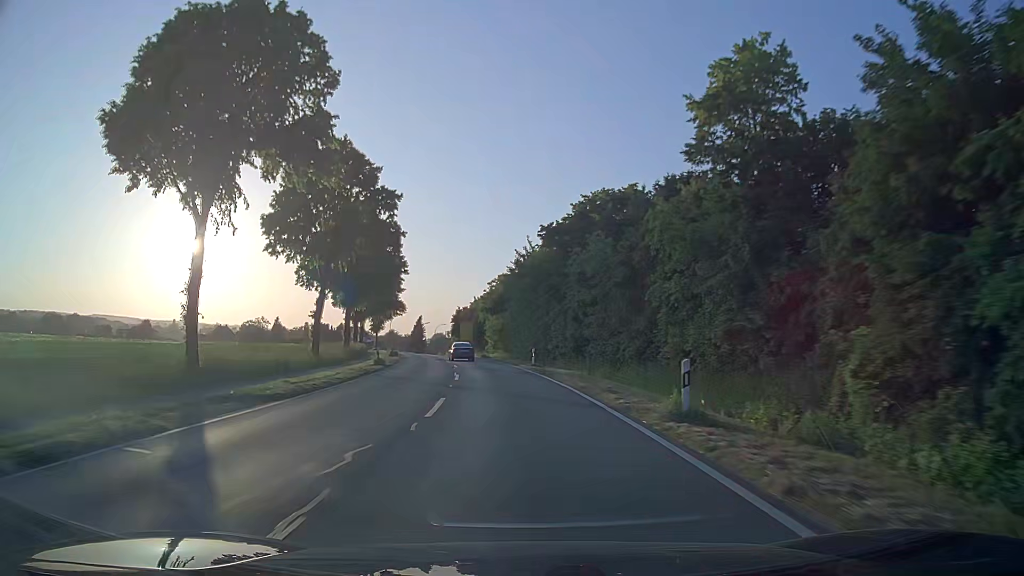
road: secondary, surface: asphalt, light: Day
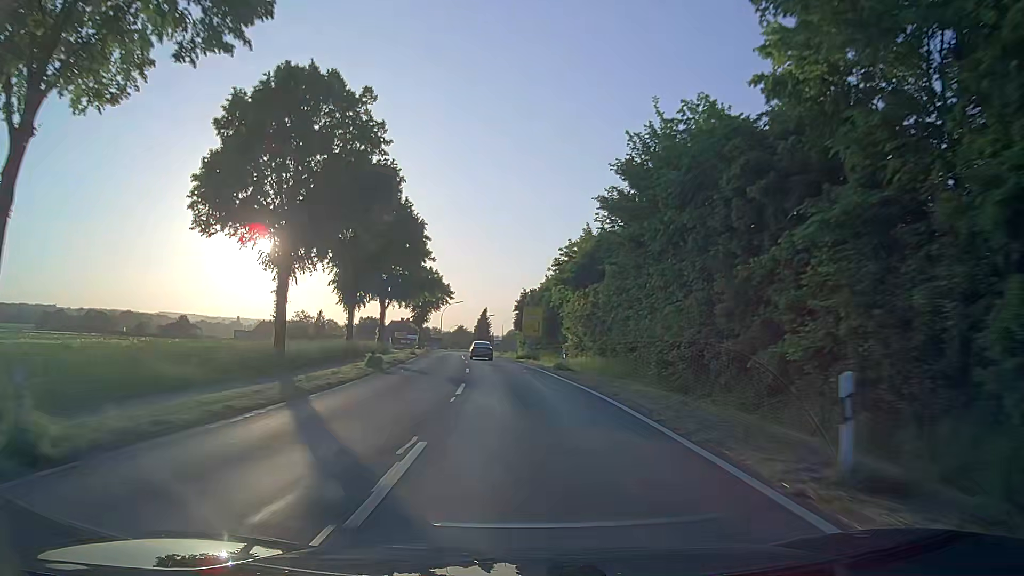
(-2.0, +31.8) m; -6°
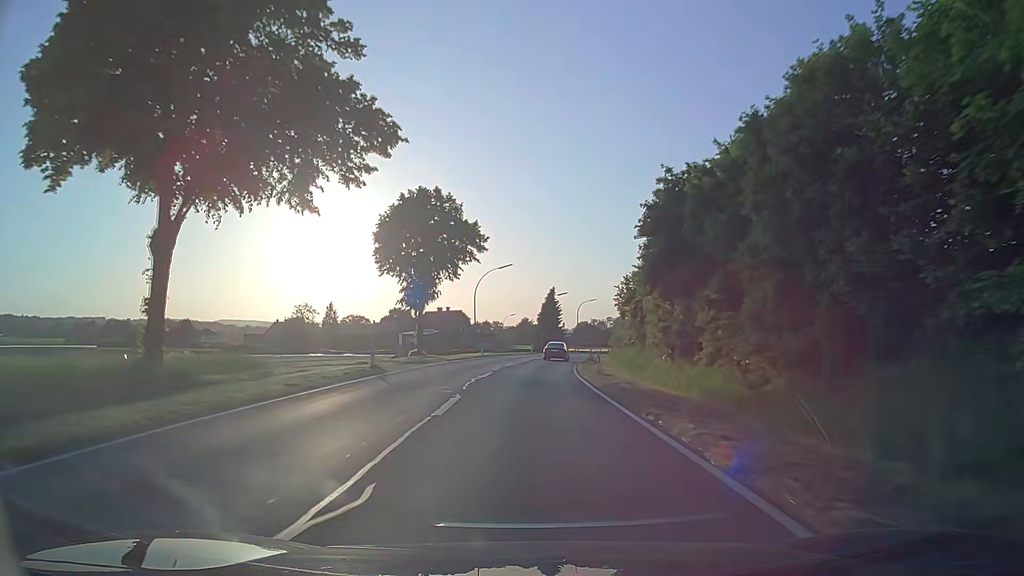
(-3.4, +53.4) m; -5°
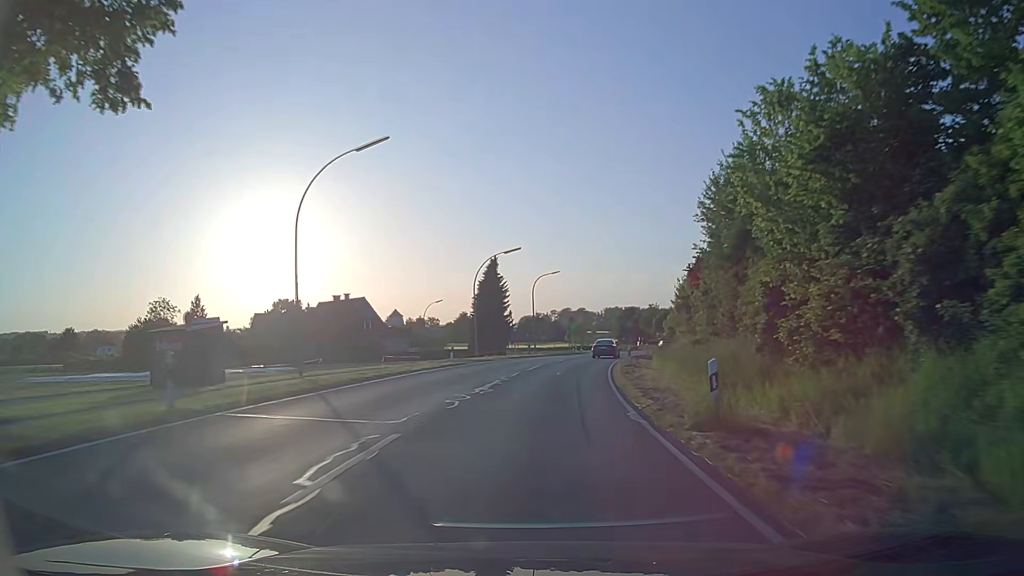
(+0.7, +43.0) m; +4°
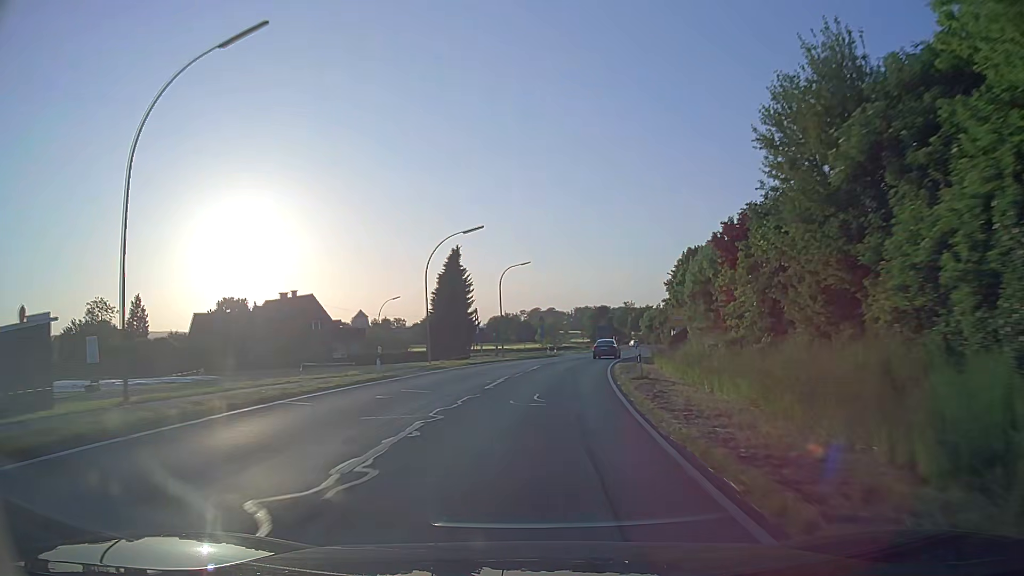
(+0.2, +10.7) m; +2°
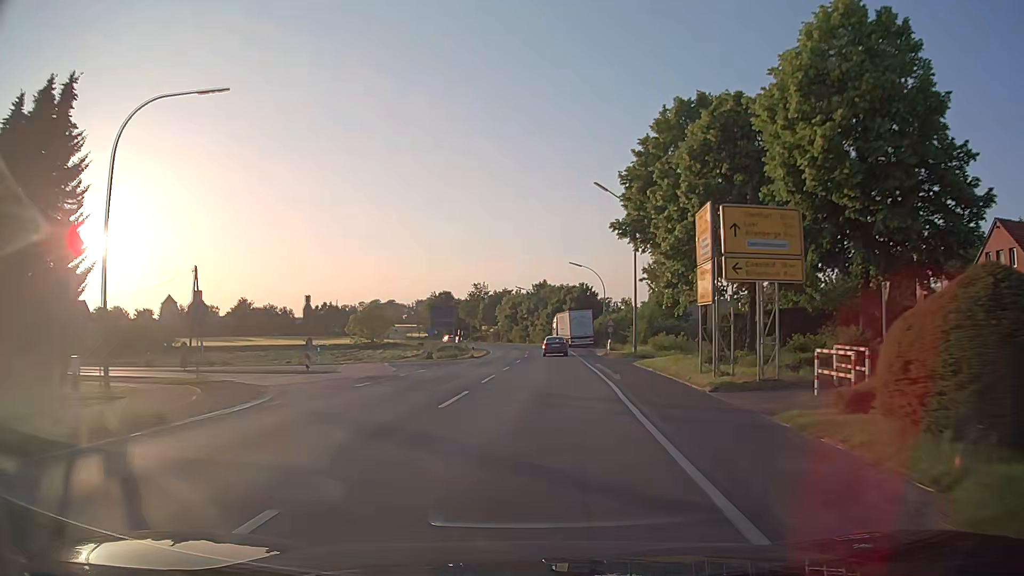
(+6.4, +52.8) m; +14°
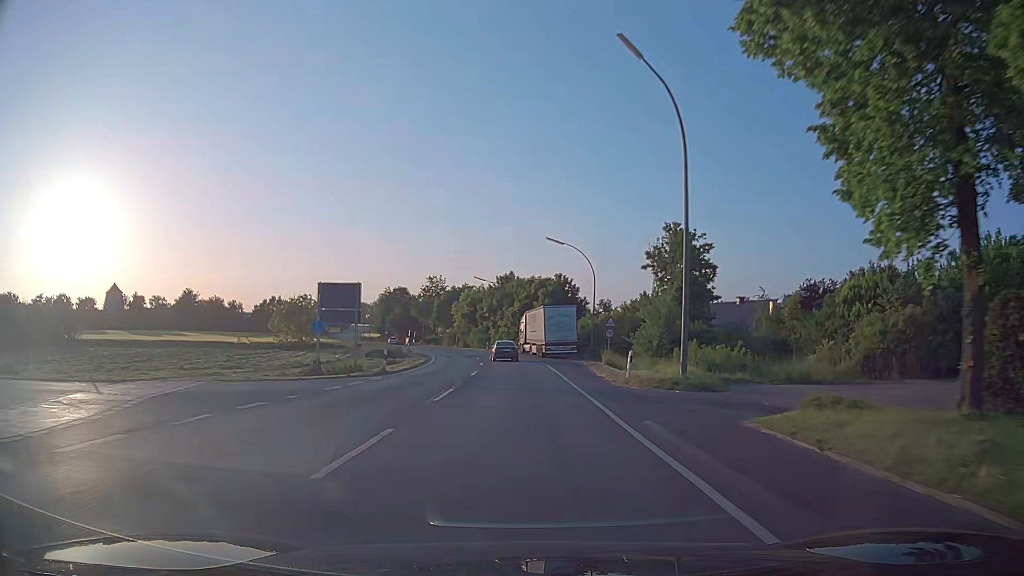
(+0.6, +21.3) m; +3°
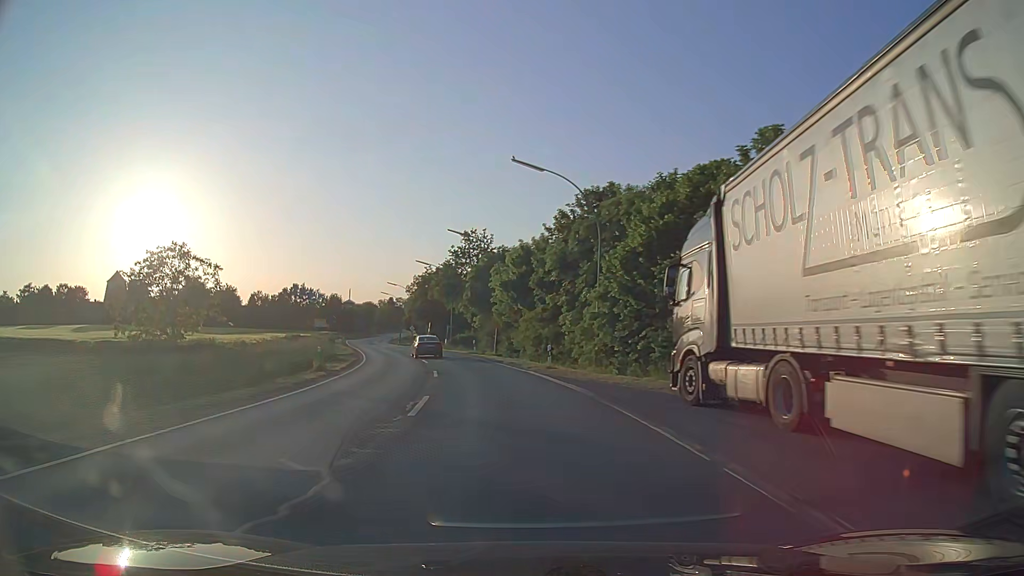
(-2.1, +53.1) m; -7°
(0, +10) (-1, +20) (-2, +30) (-4, +40) (-7, +49) (-9, +59) (-12, +69) (-15, +78) (-18, +88) (-21, +97) m
